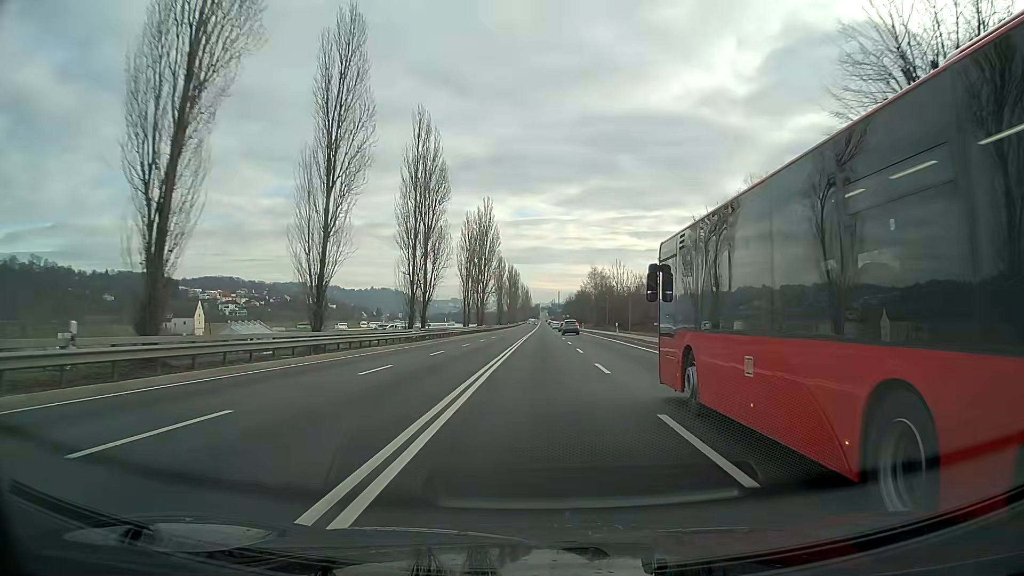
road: primary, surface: asphalt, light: Day
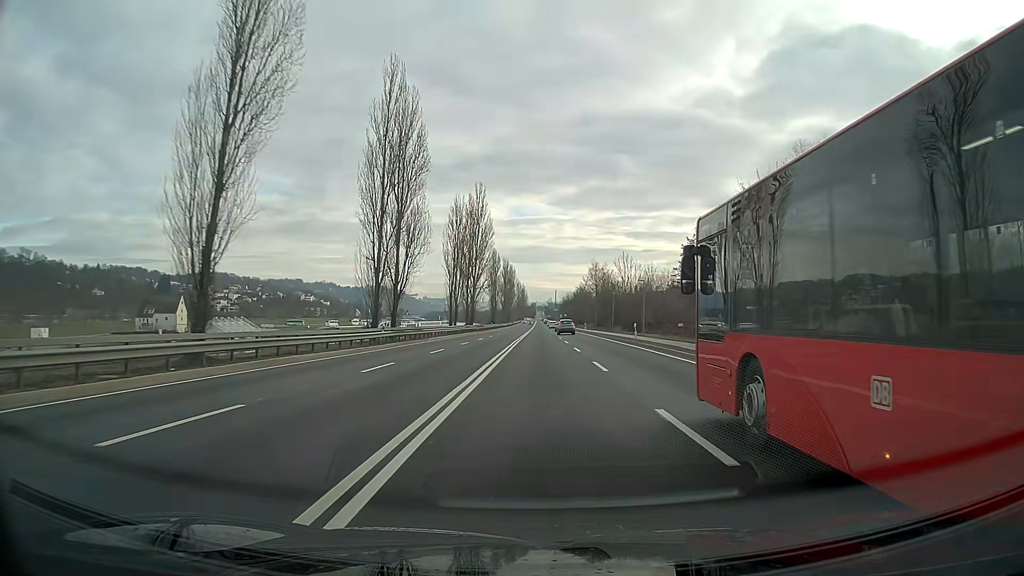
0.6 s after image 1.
(0.0, +11.4) m; 0°
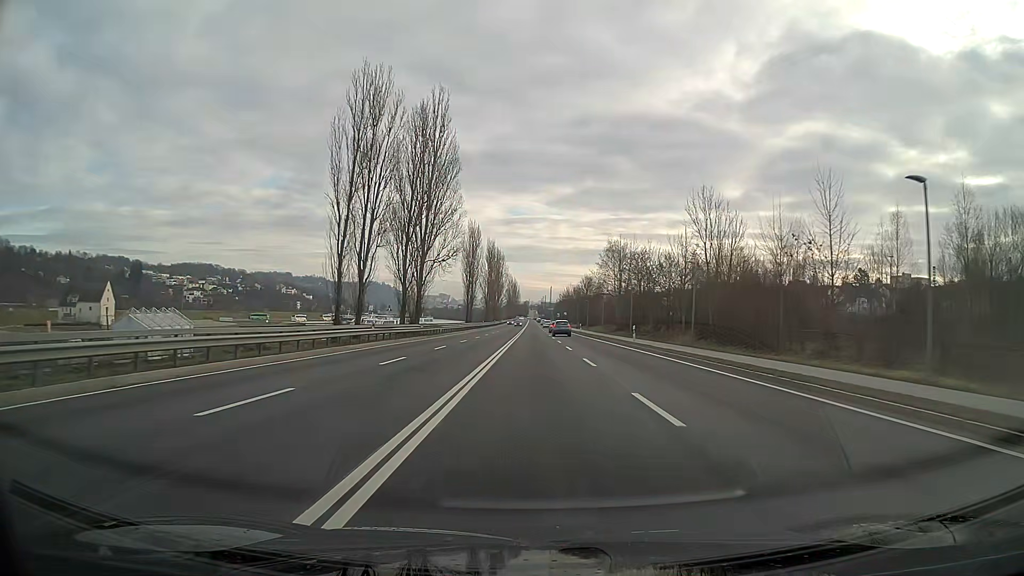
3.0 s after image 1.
(+0.1, +45.7) m; +1°
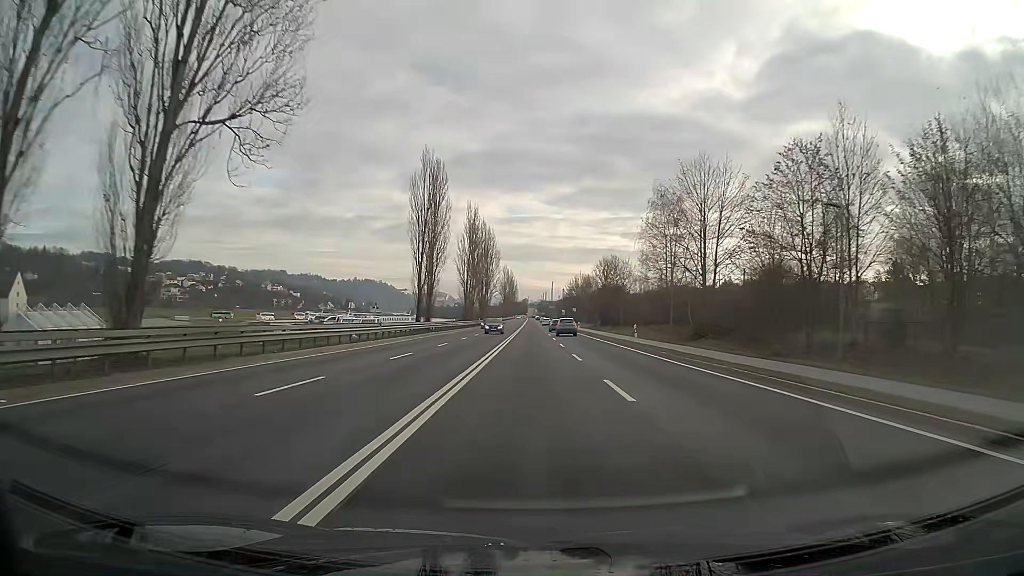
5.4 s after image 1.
(0.0, +45.4) m; 0°
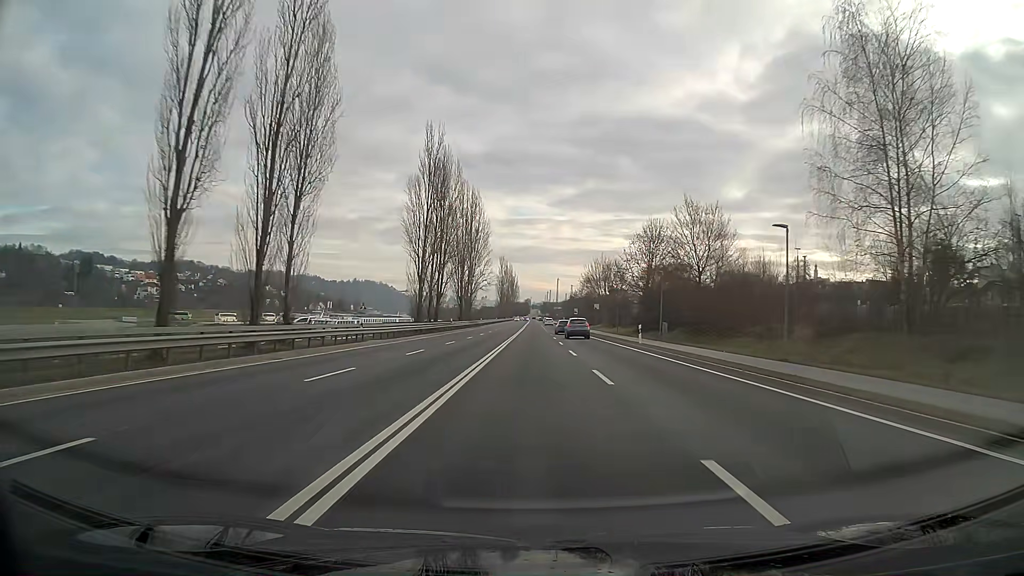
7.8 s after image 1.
(-0.1, +45.3) m; 0°
